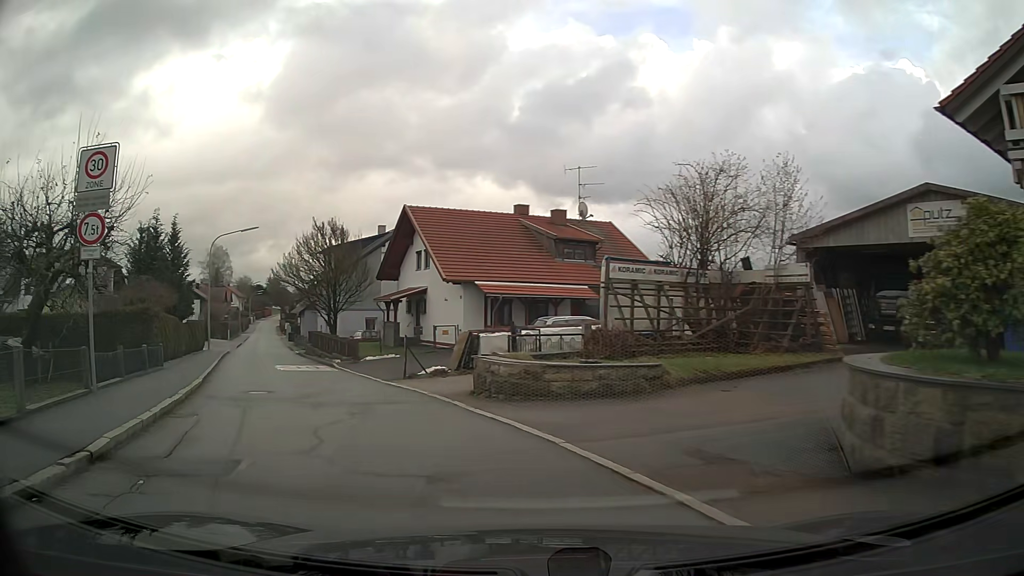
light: Day
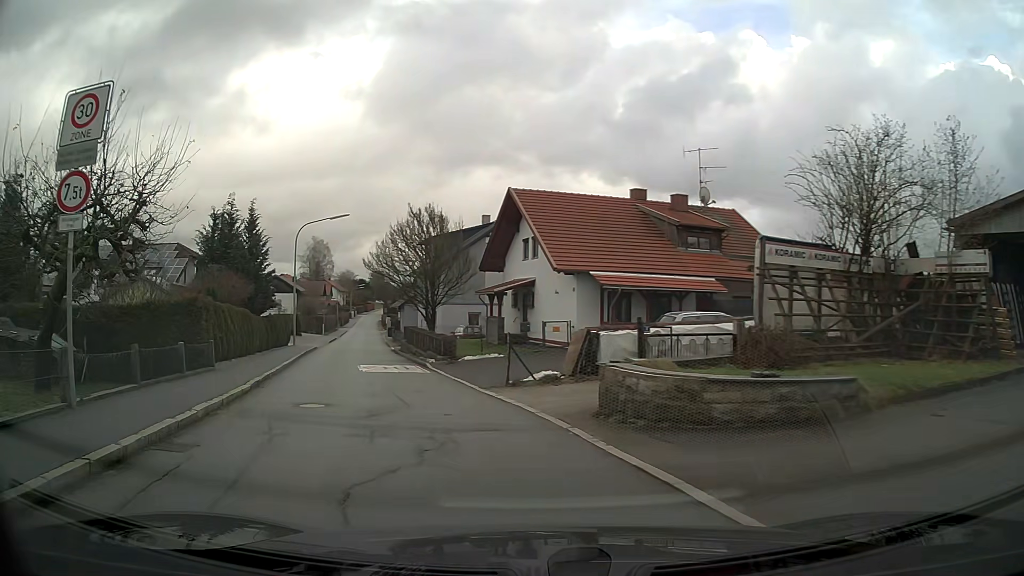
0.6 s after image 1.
(-0.3, +3.6) m; -9°
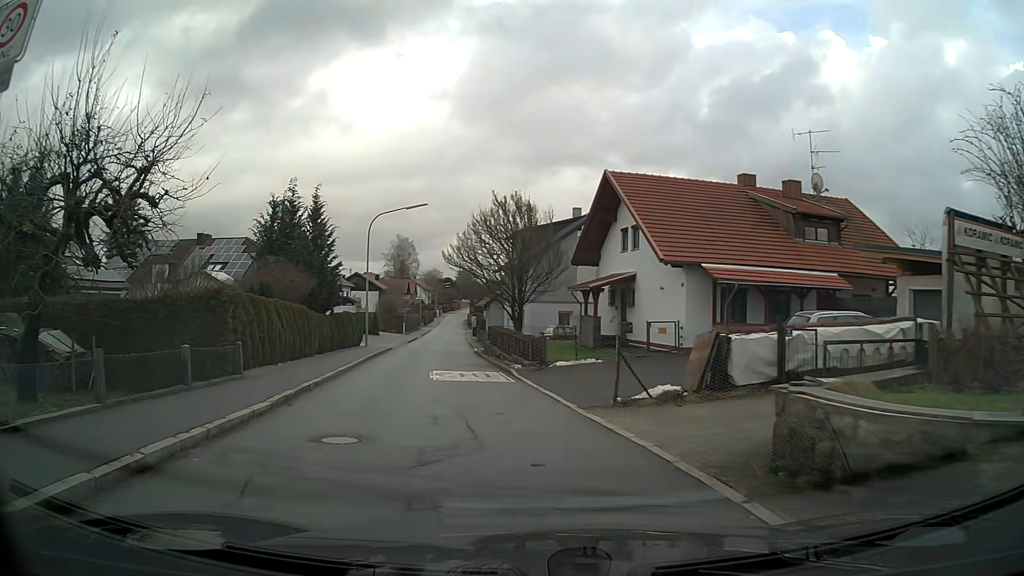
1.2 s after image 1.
(-0.2, +3.7) m; -5°
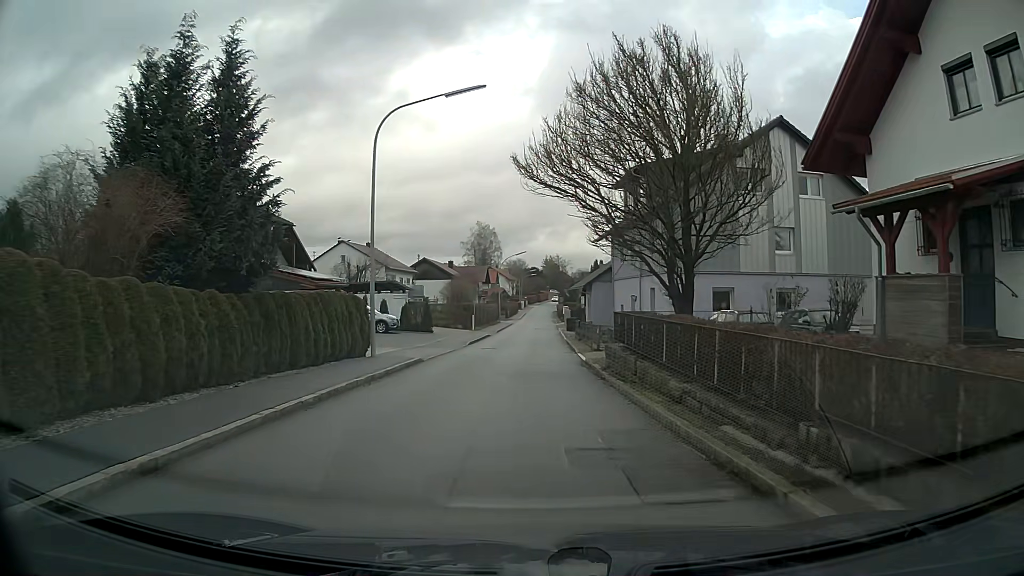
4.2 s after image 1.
(-1.5, +19.1) m; -5°
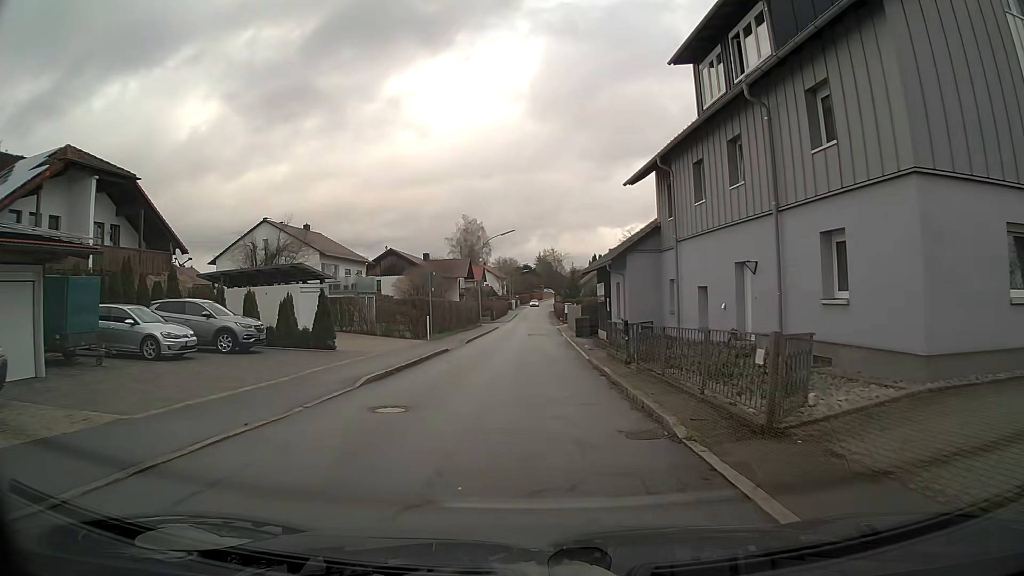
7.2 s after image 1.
(+0.1, +20.3) m; 0°
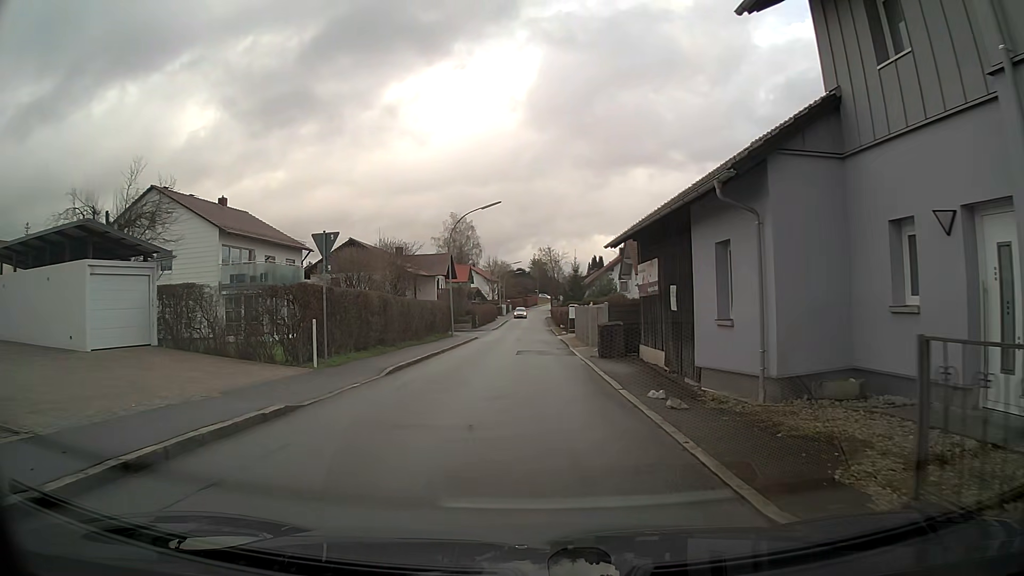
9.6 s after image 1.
(+0.1, +16.8) m; 0°
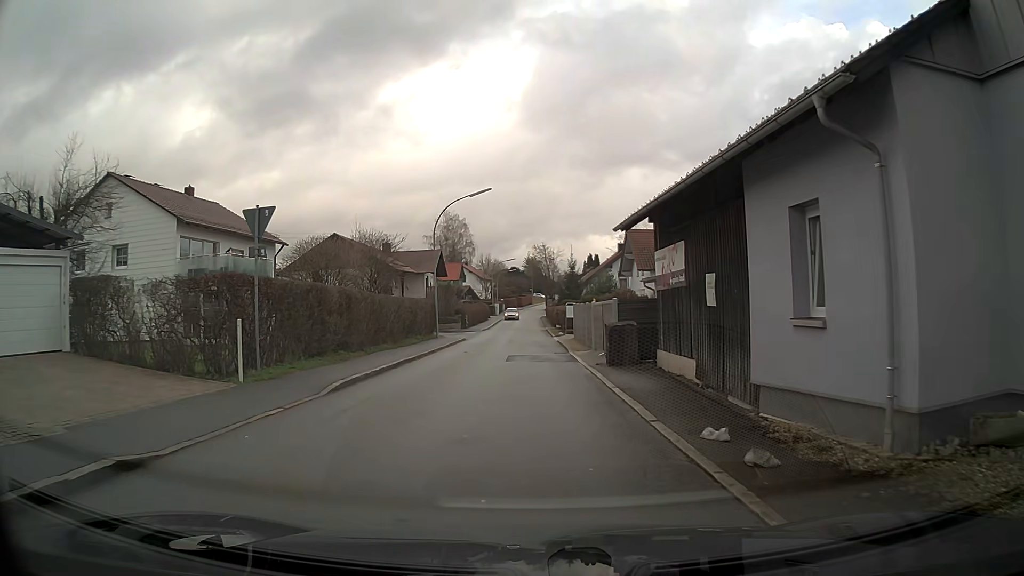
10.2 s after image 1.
(0.0, +4.1) m; +1°
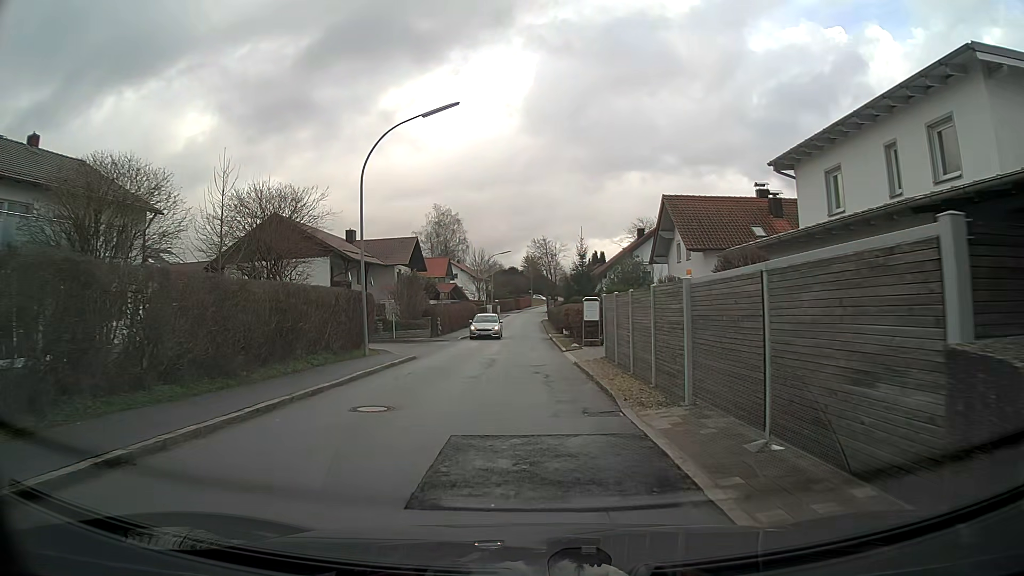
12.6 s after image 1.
(+0.1, +15.8) m; 0°
(0, +10) (0, +20) (0, +30) (0, +40) (0, +50) (-1, +60) (-1, +70) (-1, +80) (-1, +90) (0, +100) m
